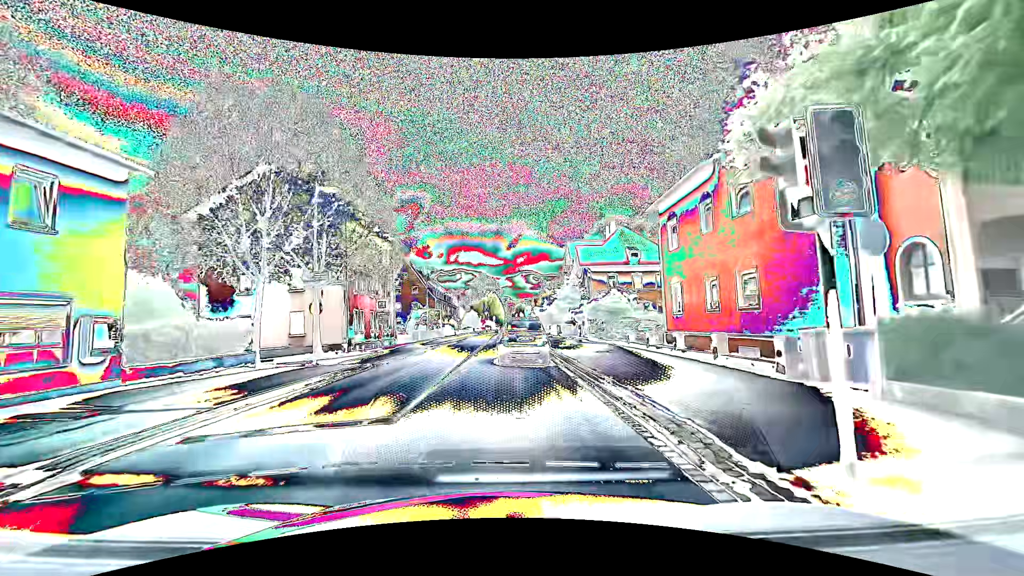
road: primary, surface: asphalt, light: Day
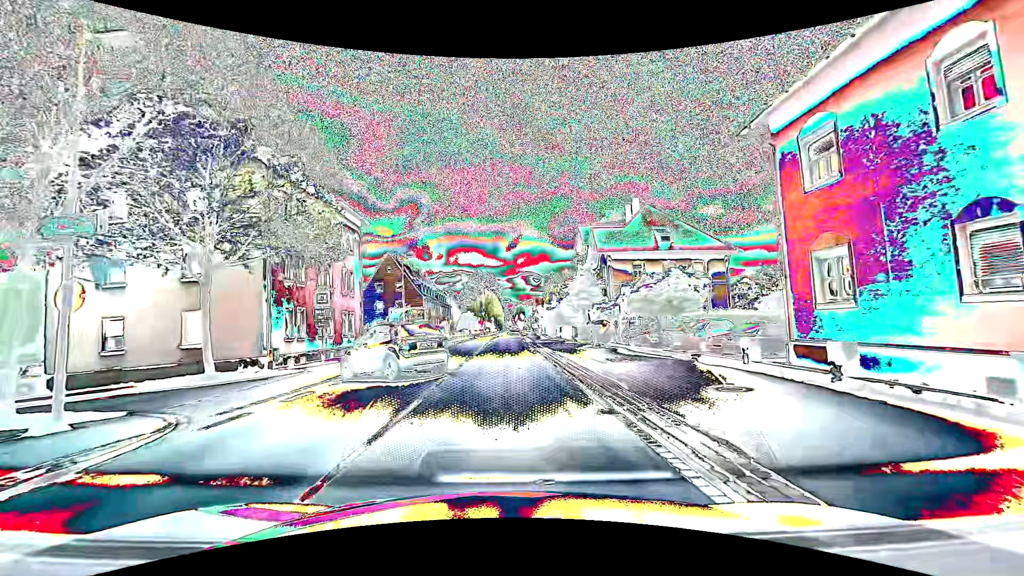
(0.0, +11.7) m; +1°
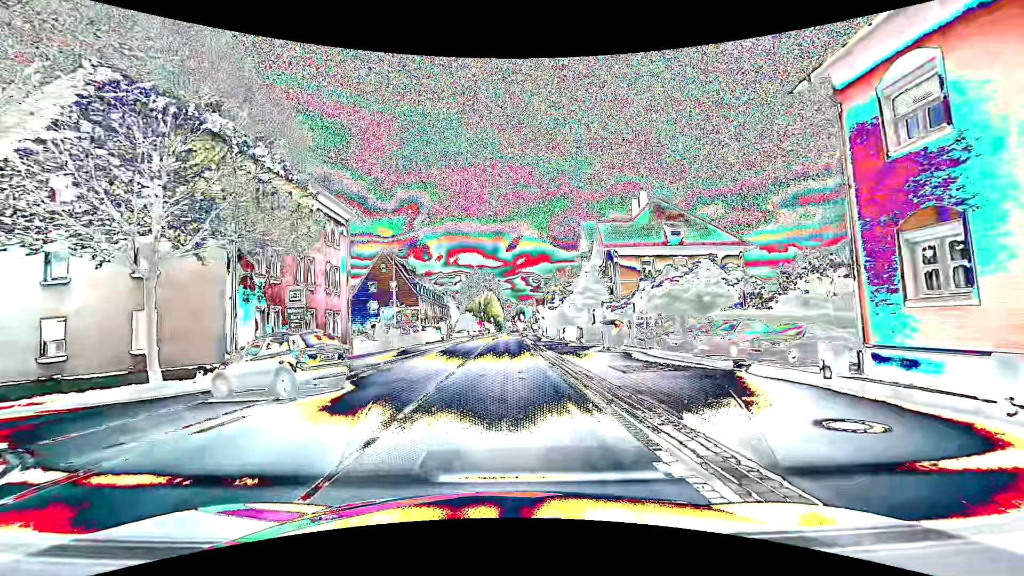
(-0.1, +3.1) m; -1°
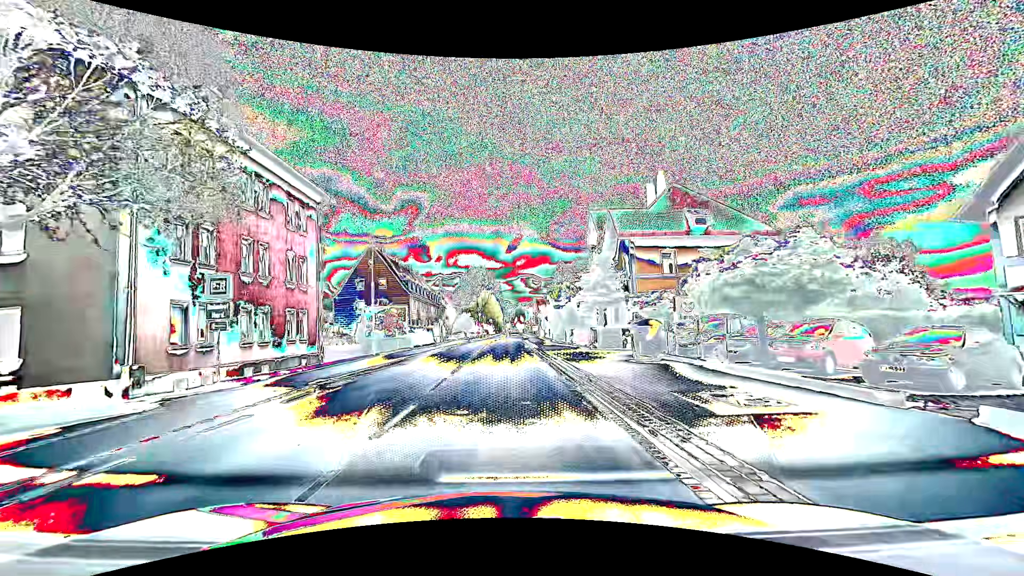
(0.0, +5.9) m; 0°
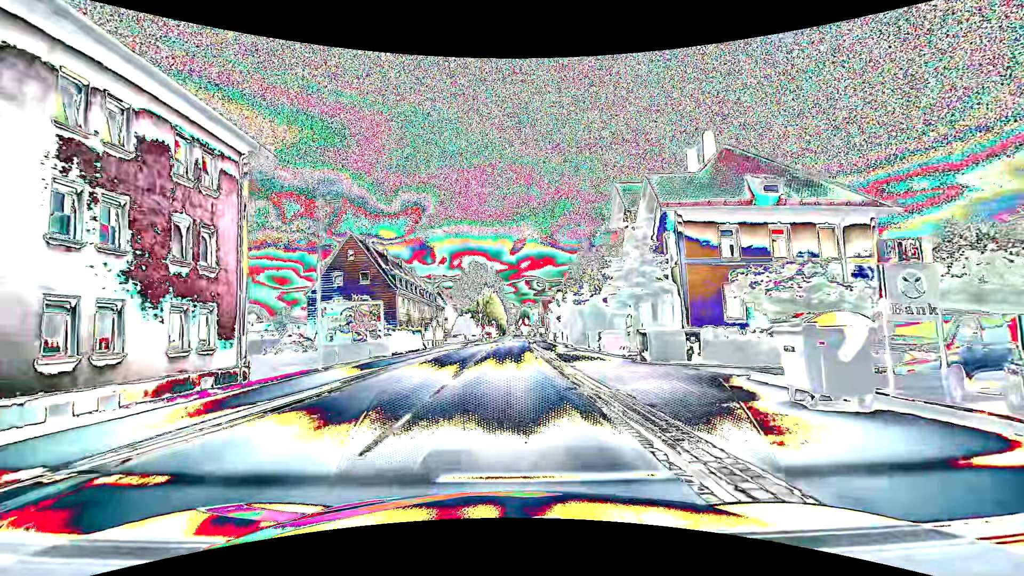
(-0.1, +10.0) m; 0°
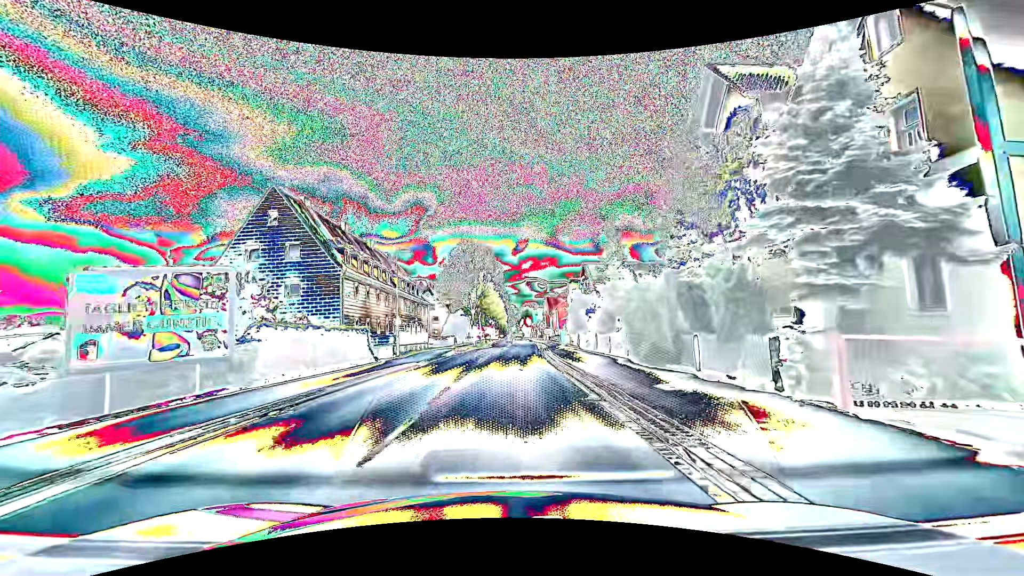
(0.0, +18.7) m; 0°
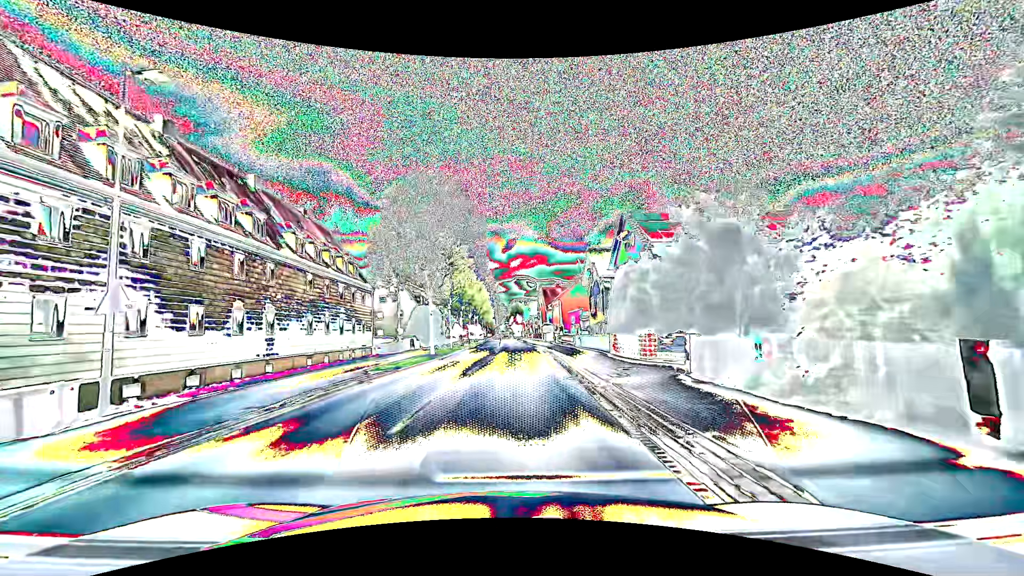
(+0.2, +25.6) m; +1°
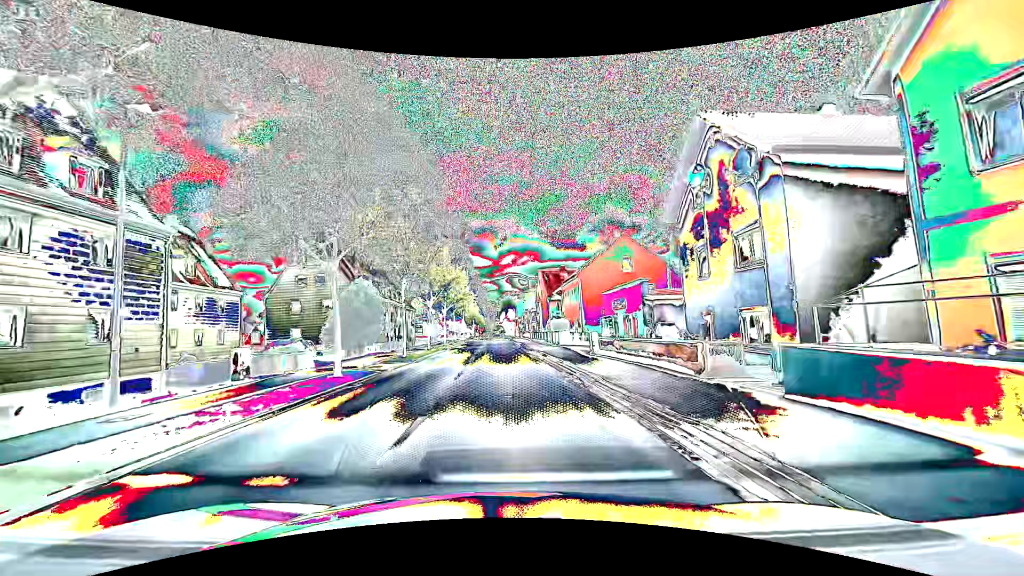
(+0.5, +29.0) m; +1°
(0, +10) (0, +20) (-1, +30) (-1, +40) (-1, +50) (-2, +60) (-2, +70) (-2, +80) (-2, +90) (-3, +100) m
